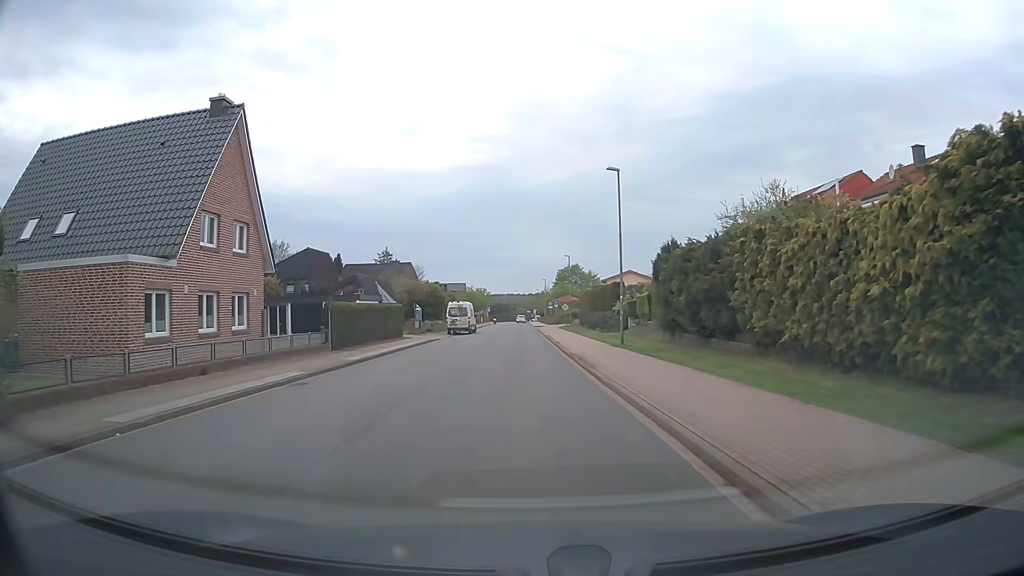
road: unclassified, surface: asphalt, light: Day
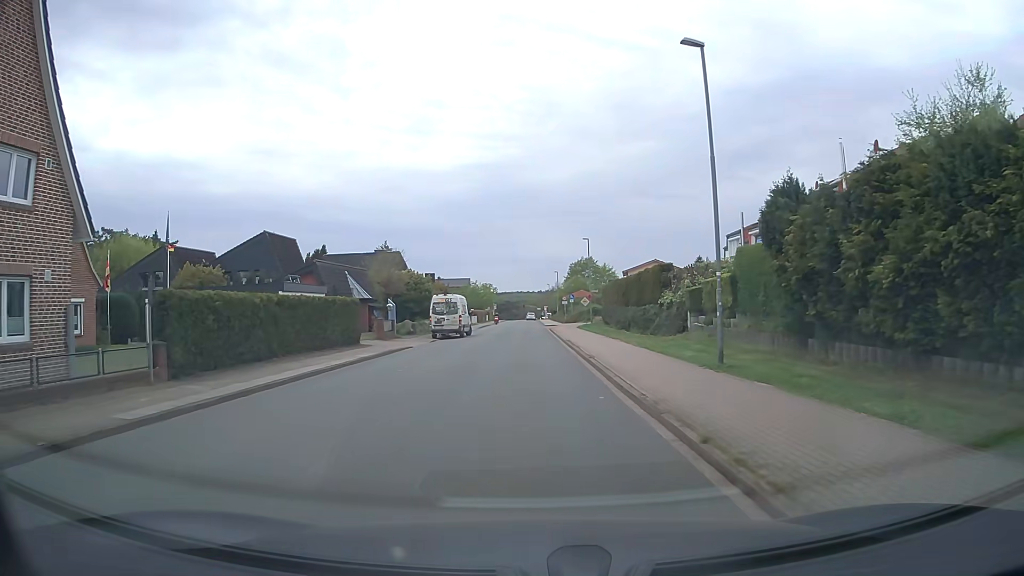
(-0.1, +14.0) m; 0°
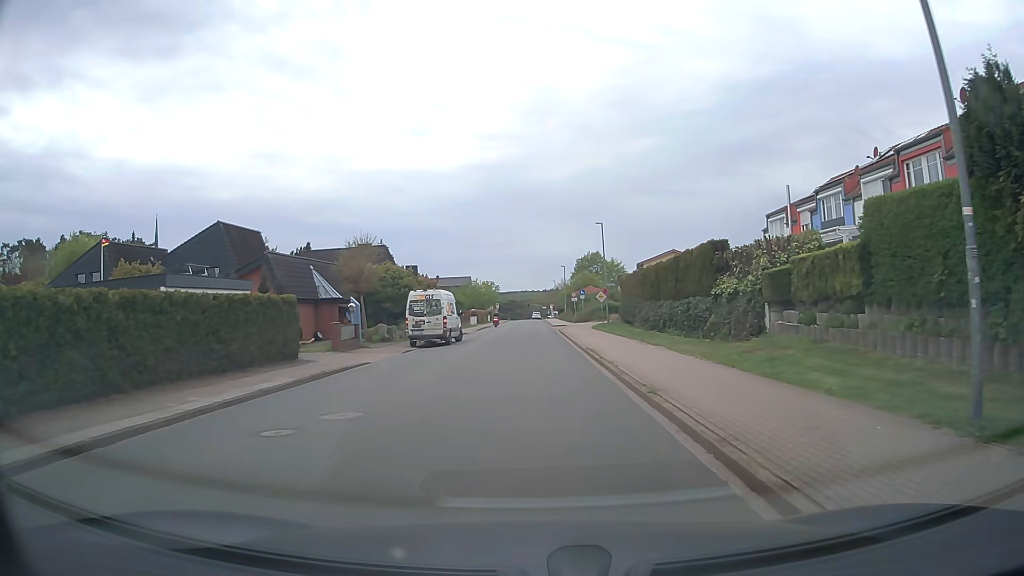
(0.0, +9.3) m; -1°
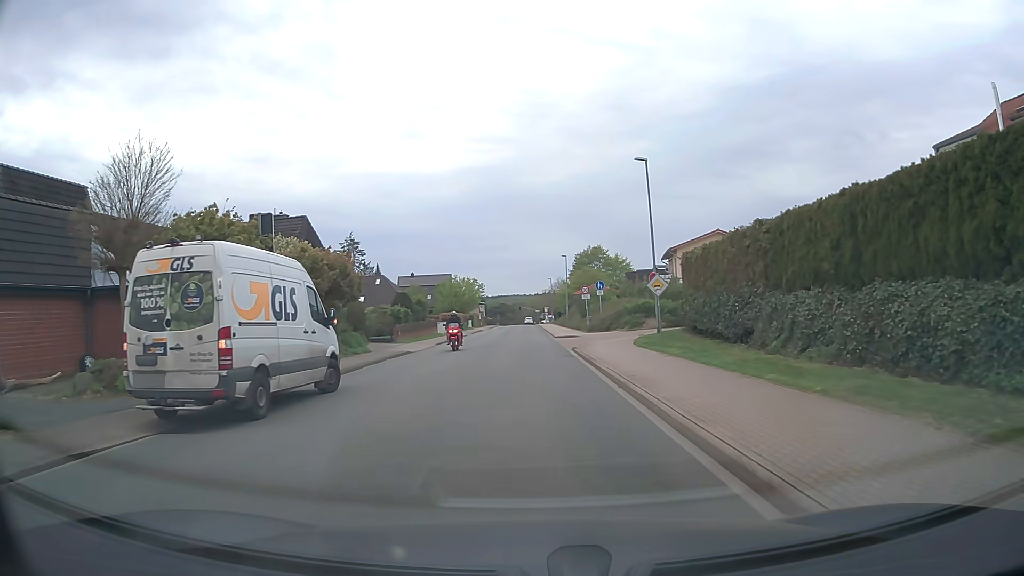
(0.0, +22.9) m; +1°
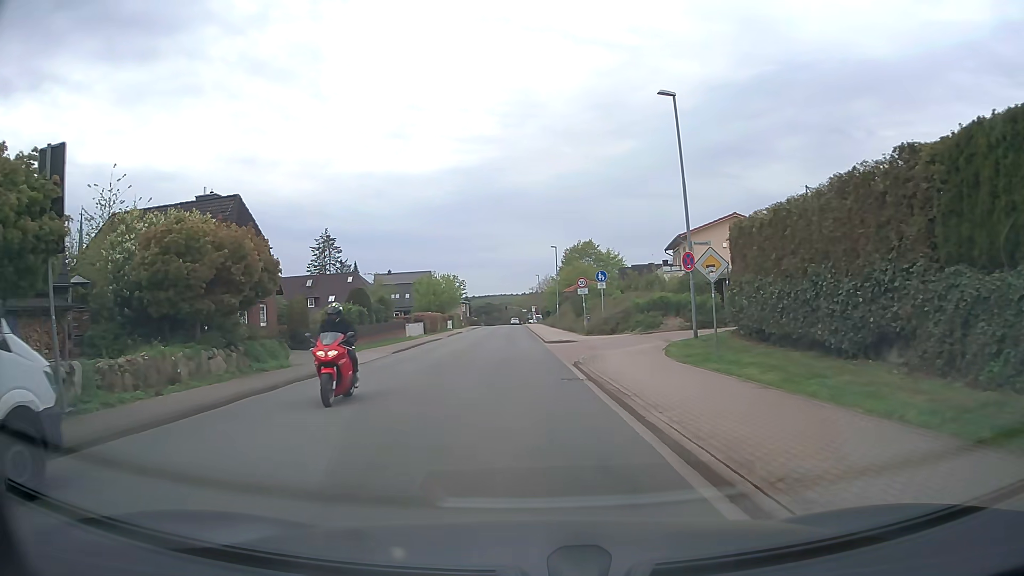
(+0.1, +9.0) m; +1°
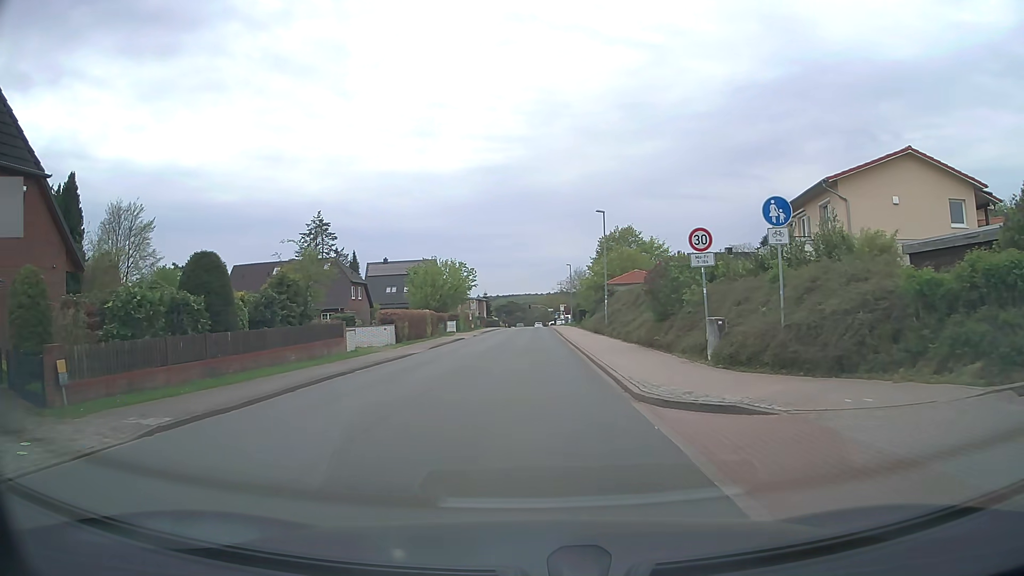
(-0.6, +22.4) m; -2°
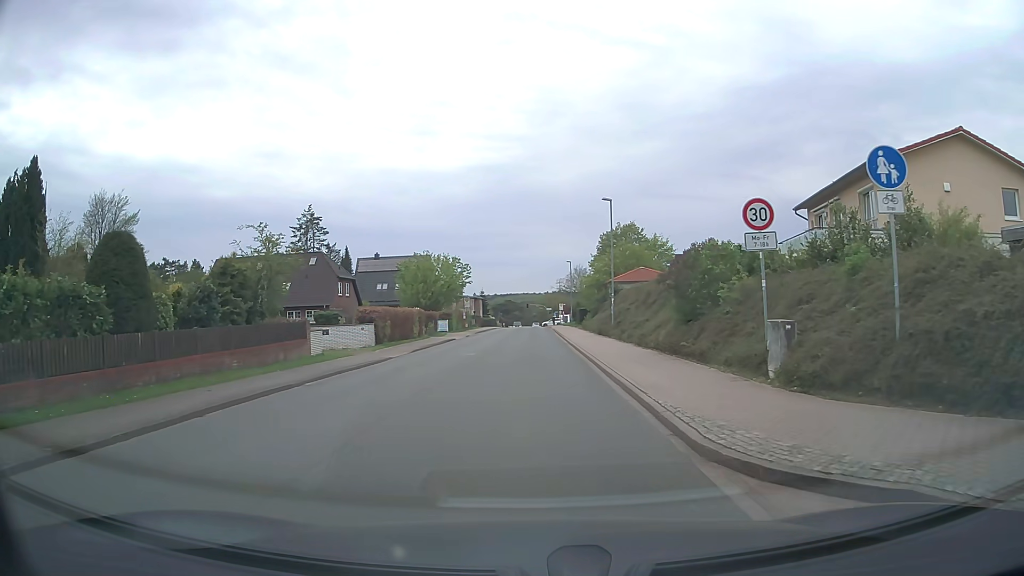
(0.0, +4.5) m; 0°
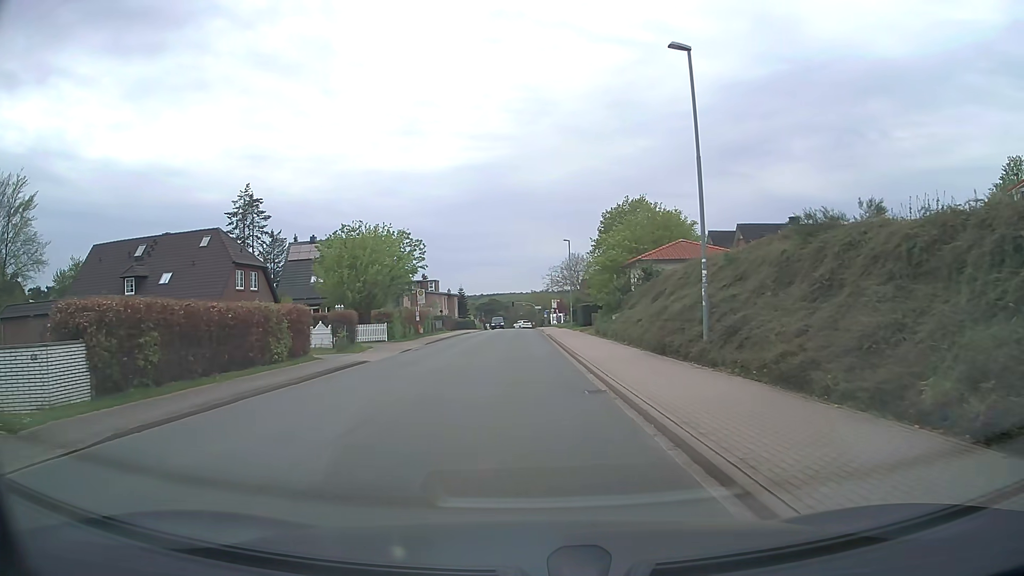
(+0.2, +22.4) m; +1°
(0, +10) (0, +20) (0, +30) (-1, +40) (-1, +50) (-1, +60) (-1, +70) (-1, +80) (-1, +90) (-2, +100) m
